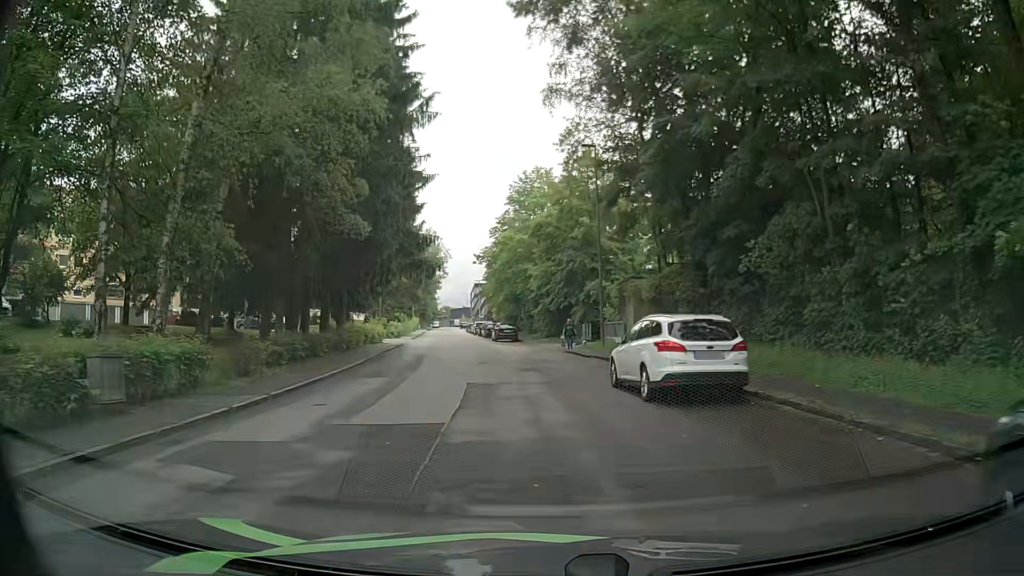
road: residential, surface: asphalt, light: Day
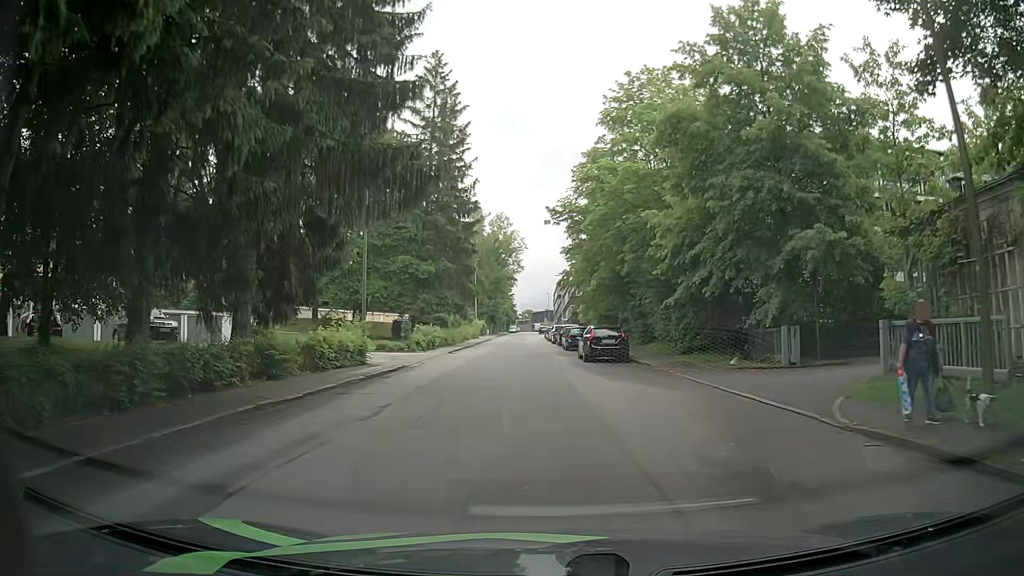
(-1.6, +24.9) m; -7°
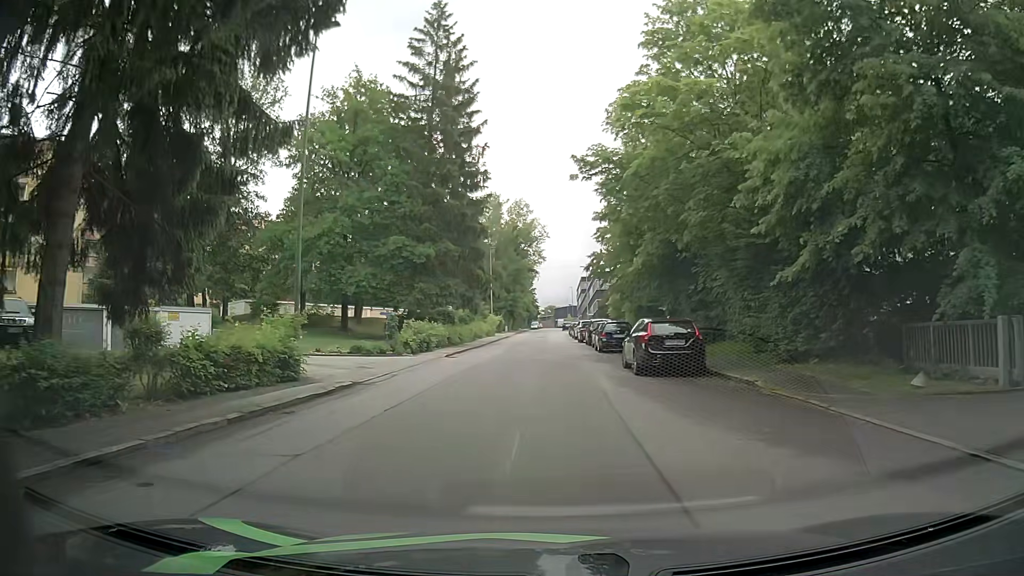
(-0.1, +9.7) m; -2°
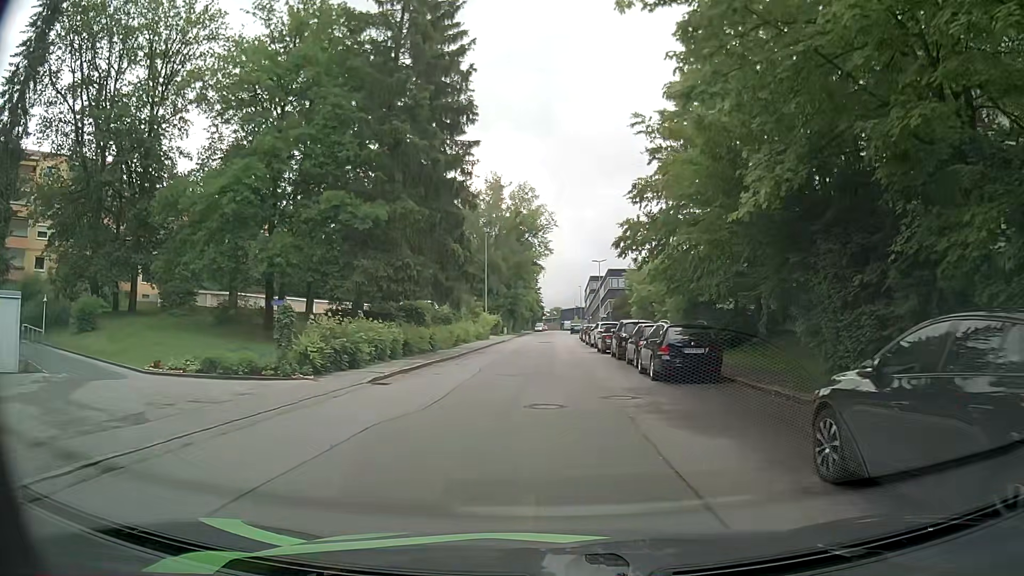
(-0.2, +14.5) m; 0°
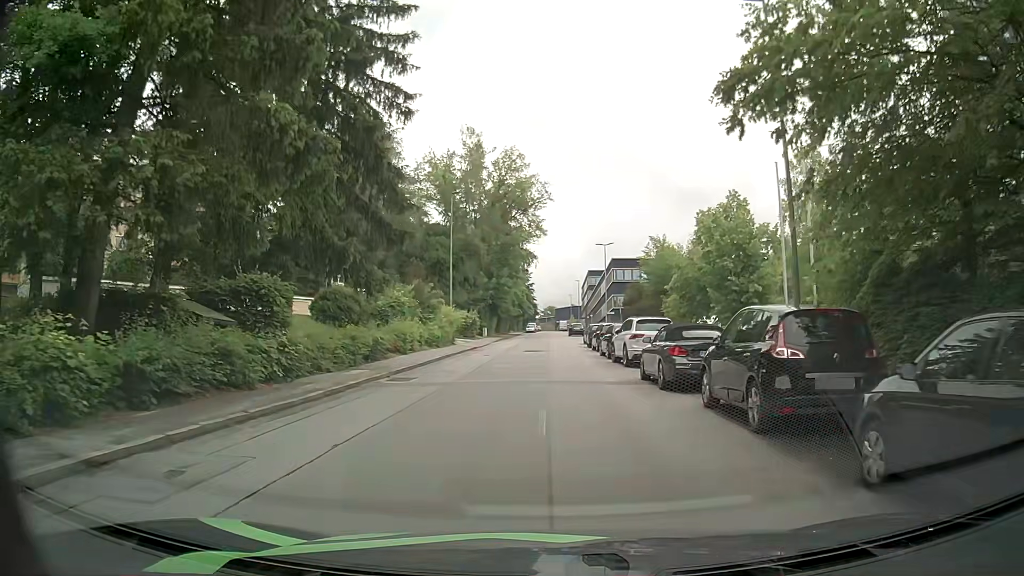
(0.0, +19.5) m; 0°
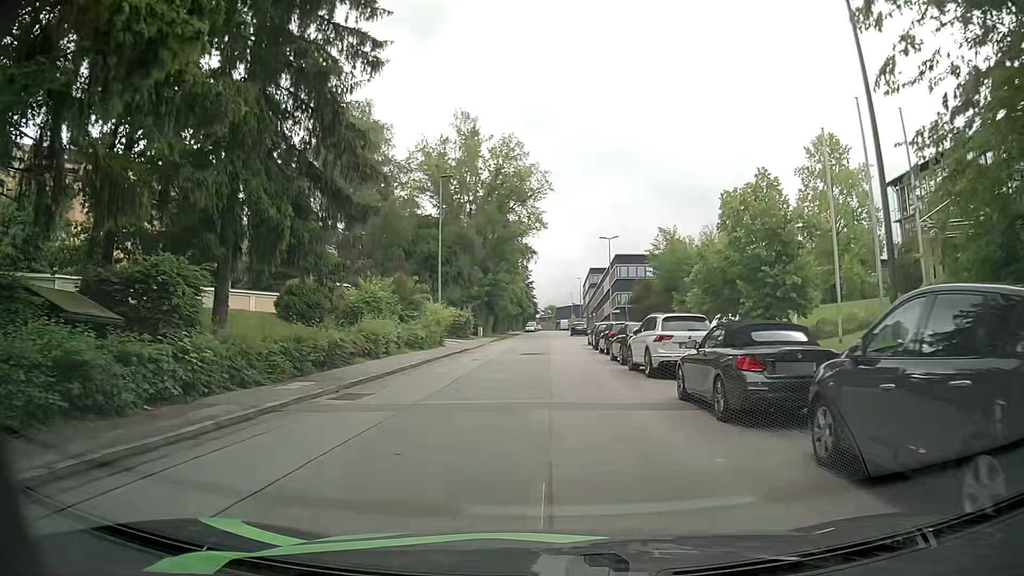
(+0.1, +5.0) m; 0°
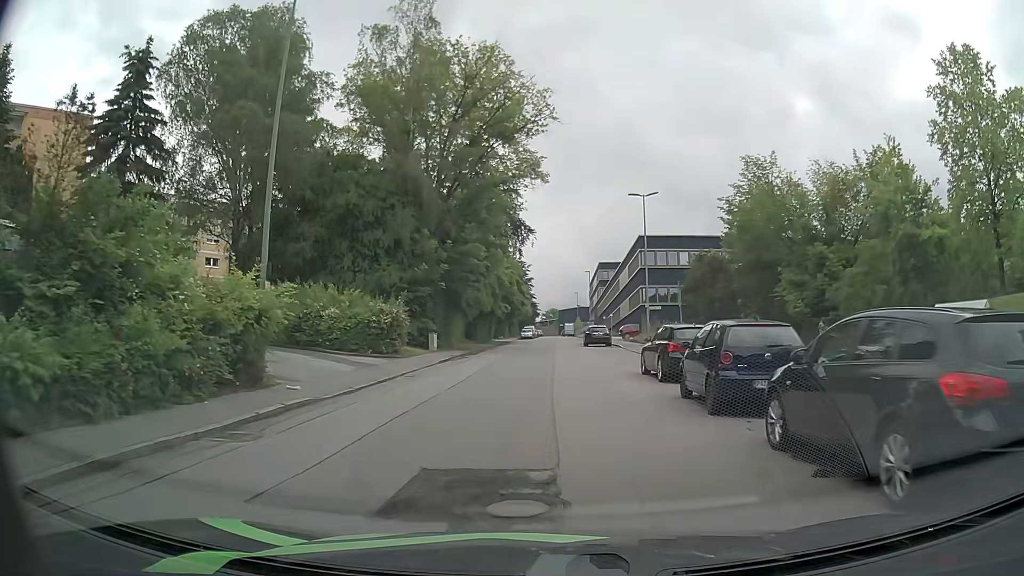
(0.0, +25.6) m; -1°
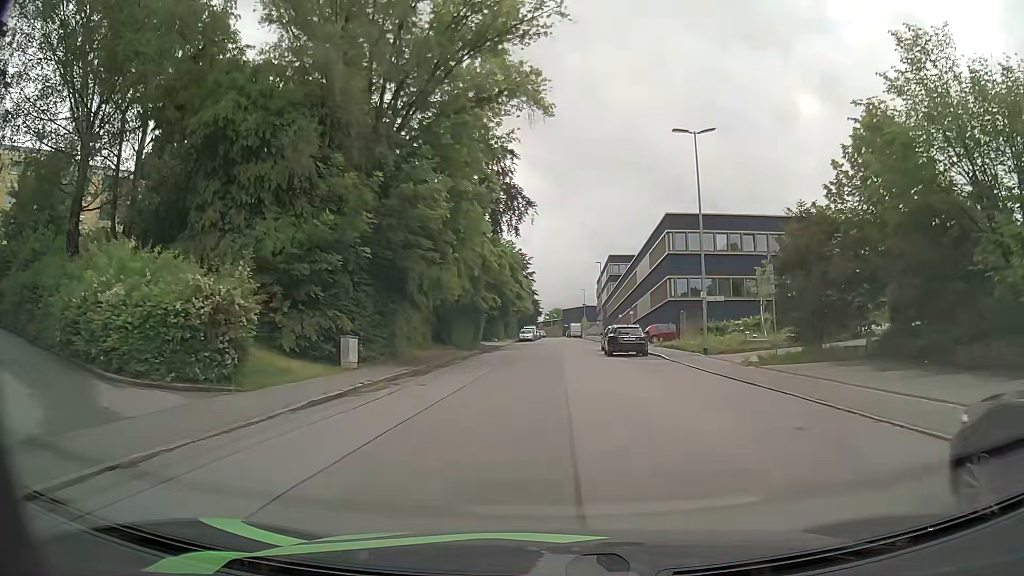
(+0.1, +15.7) m; 0°
(0, +10) (0, +20) (+1, +30) (+1, +40) (+2, +50) (+2, +60) (+3, +70) (+3, +80) (+3, +90) (+3, +100) m
